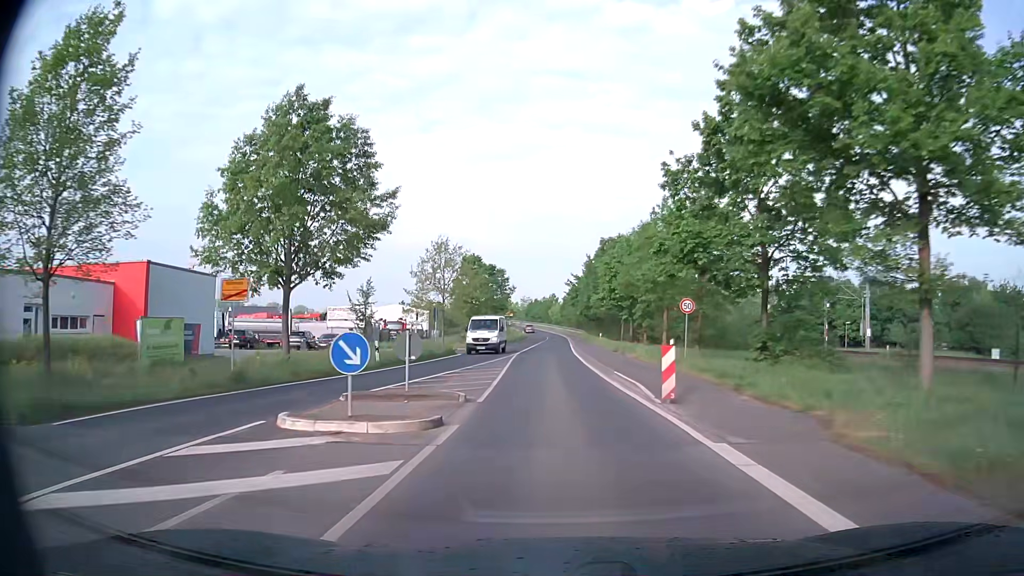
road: tertiary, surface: asphalt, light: Day
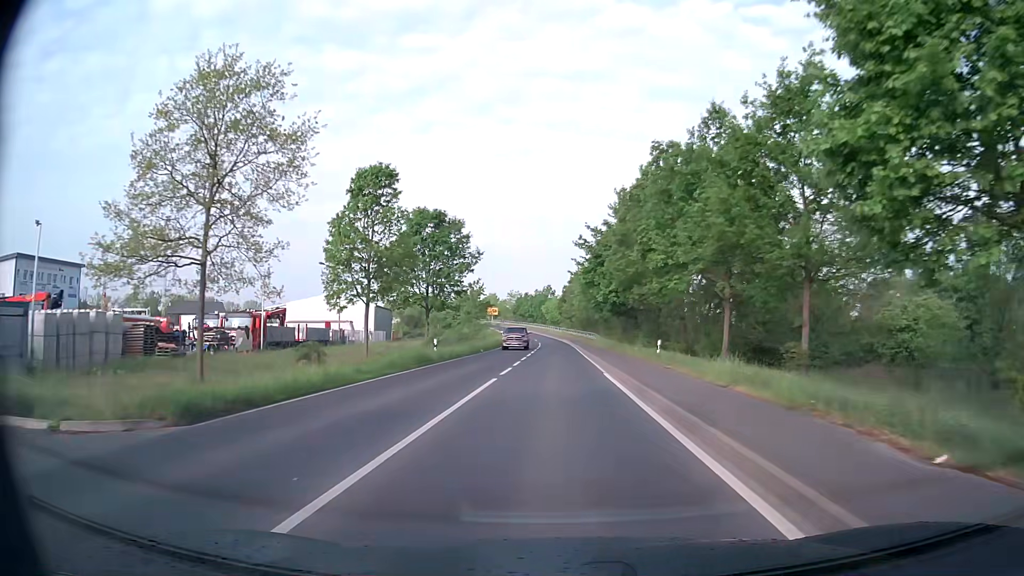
(-0.3, +43.3) m; +1°
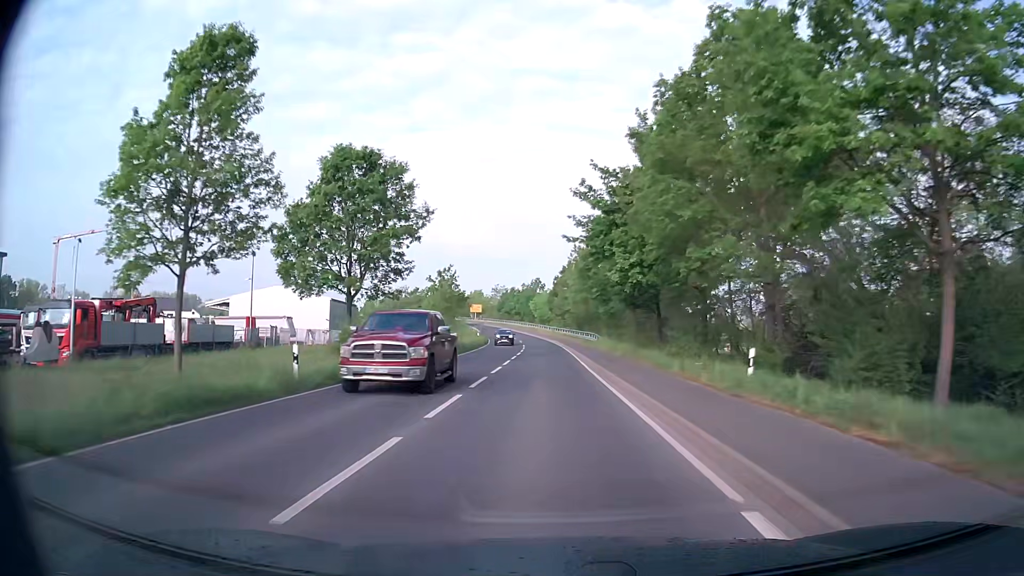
(+0.1, +17.7) m; 0°
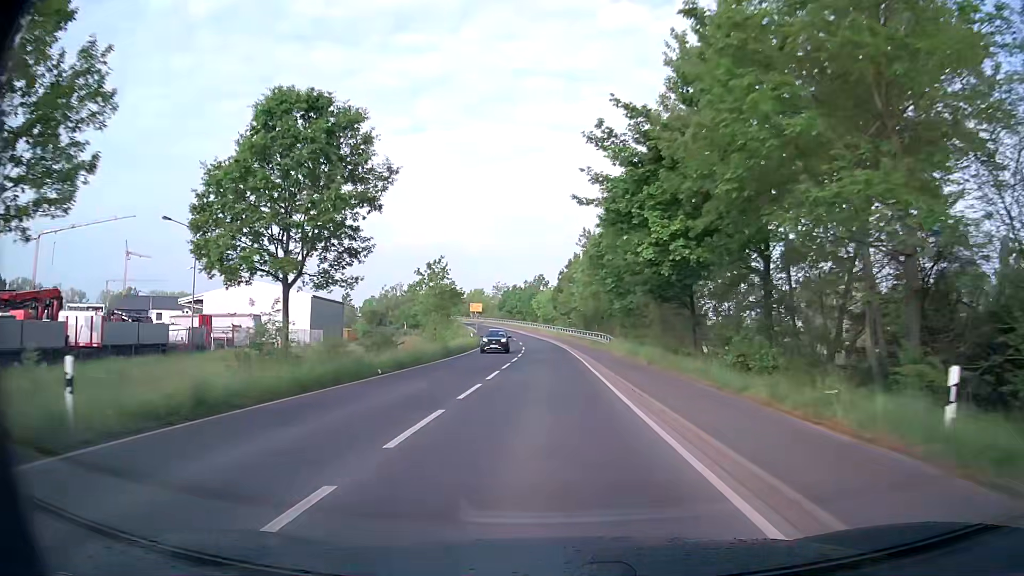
(0.0, +8.9) m; 0°
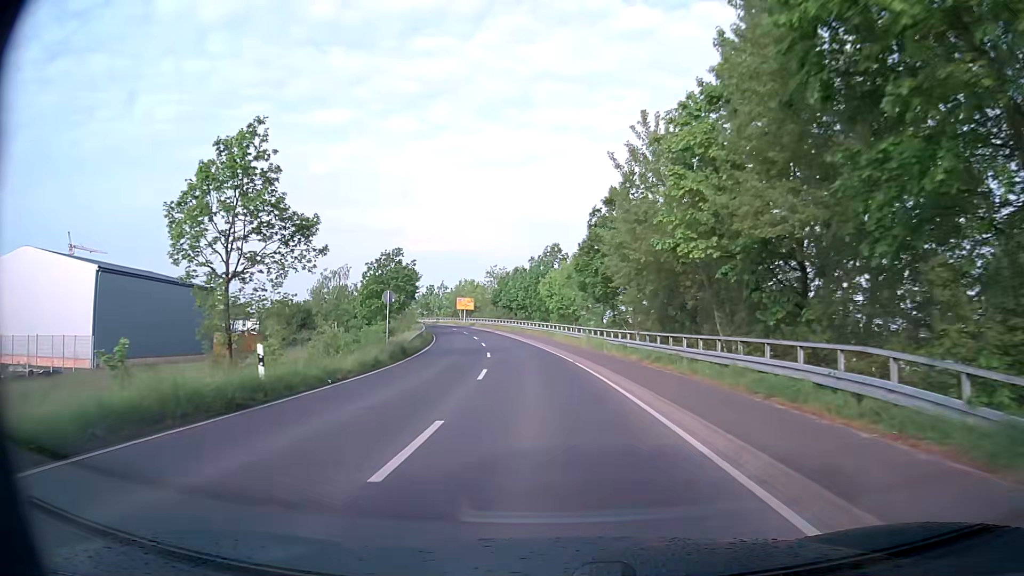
(-0.7, +45.1) m; -2°
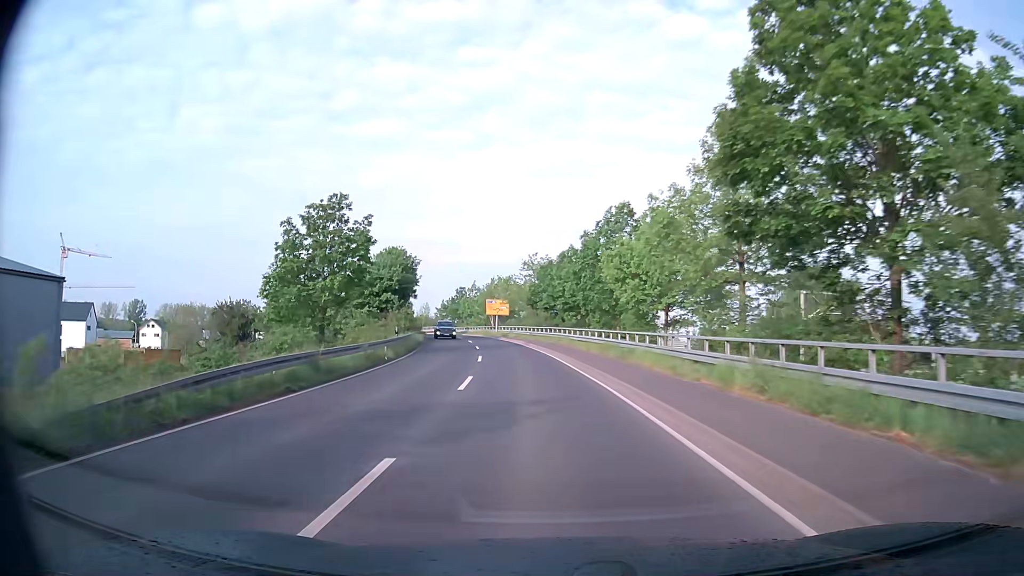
(-0.8, +27.2) m; -4°
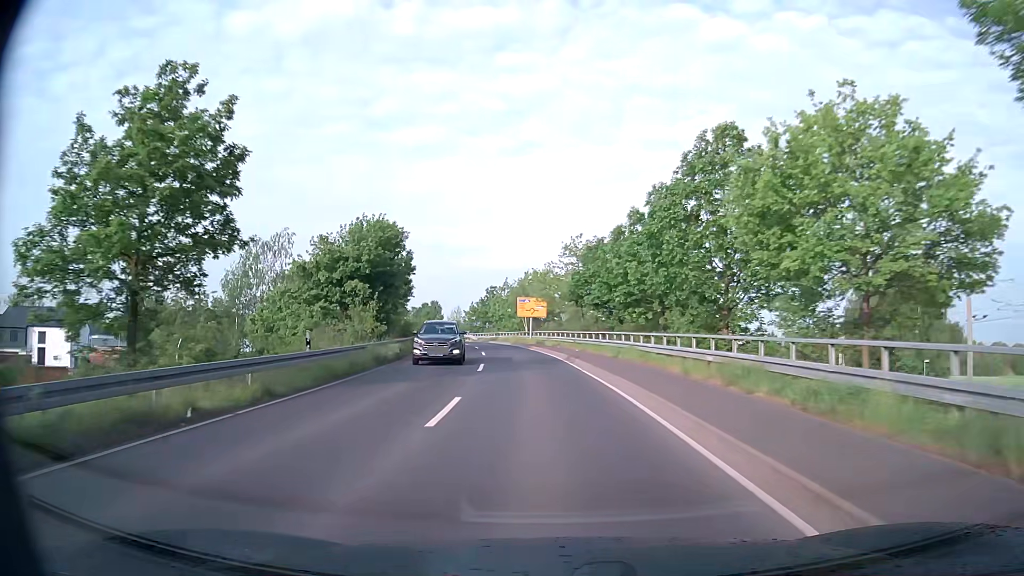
(-0.6, +18.0) m; -4°
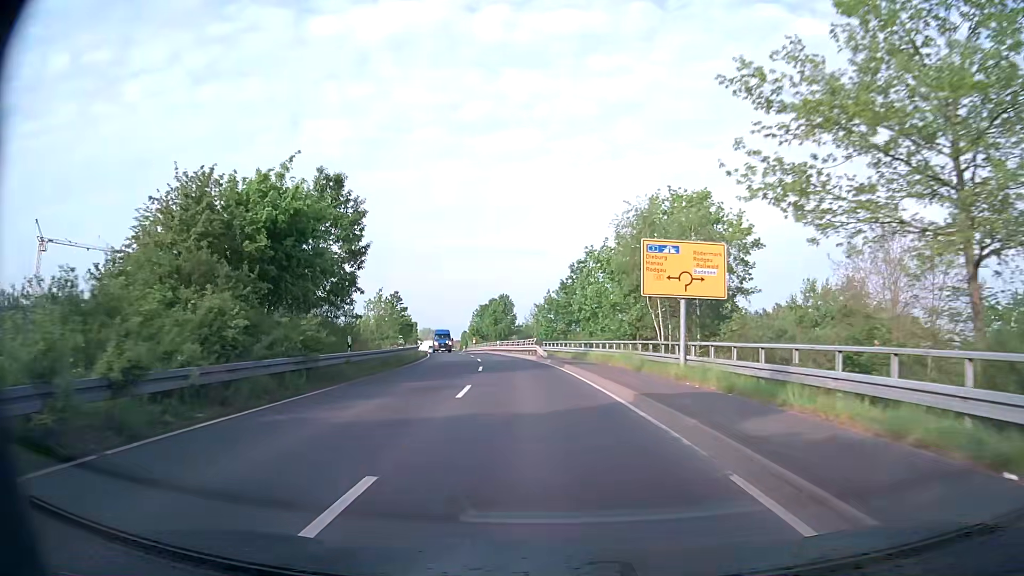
(-3.0, +43.7) m; -8°
(0, +10) (-1, +20) (-1, +30) (-2, +40) (-4, +50) (-5, +60) (-7, +70) (-9, +79) (-11, +89) (-13, +99) m
